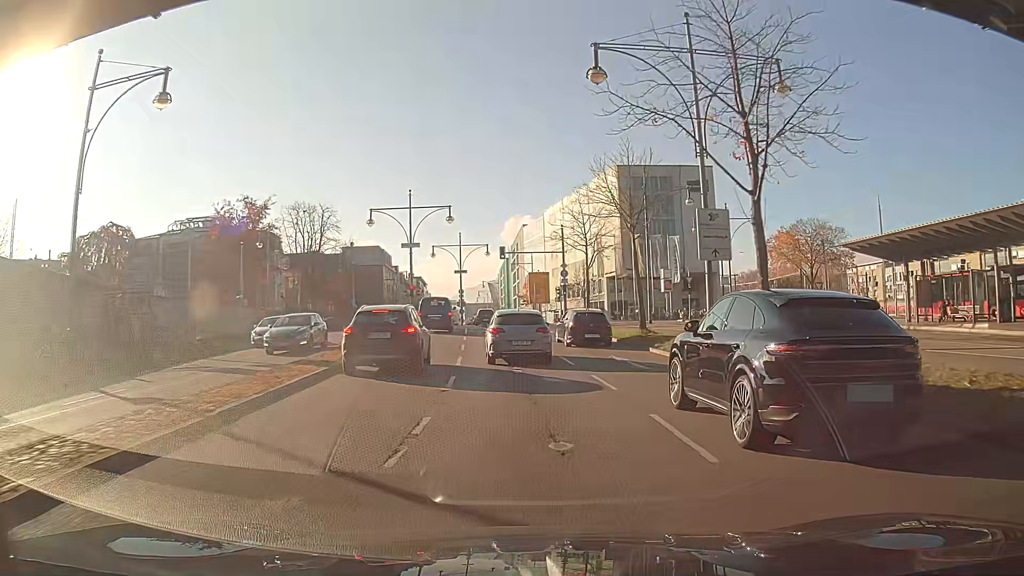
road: primary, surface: asphalt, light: Day
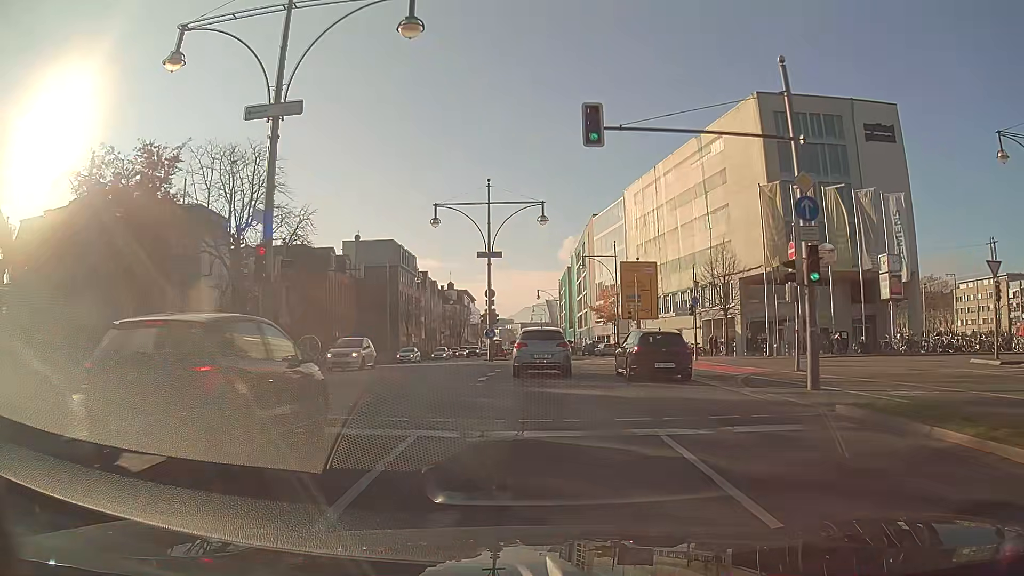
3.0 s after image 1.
(-2.0, +37.9) m; -4°
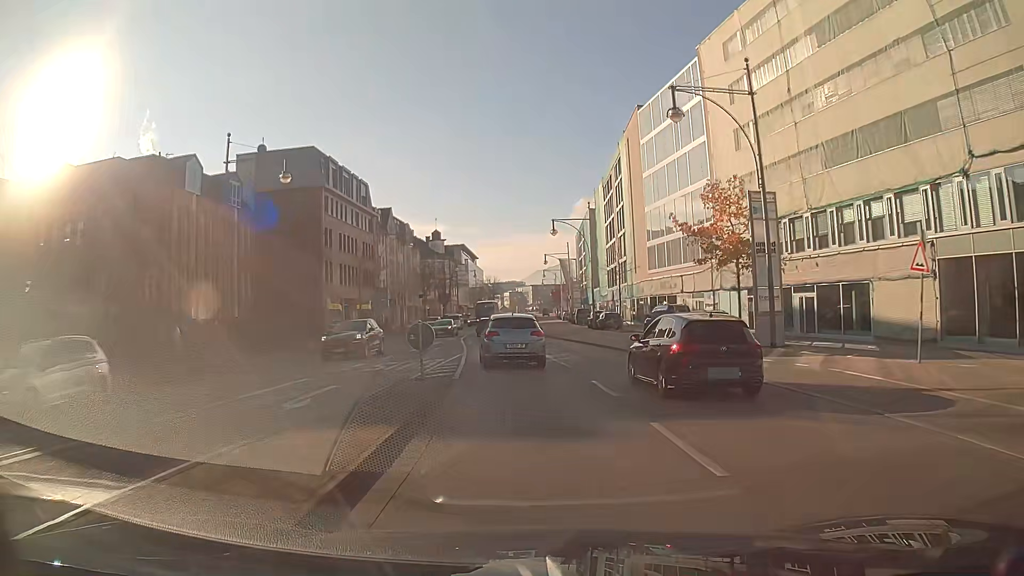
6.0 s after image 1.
(-0.1, +38.8) m; -2°
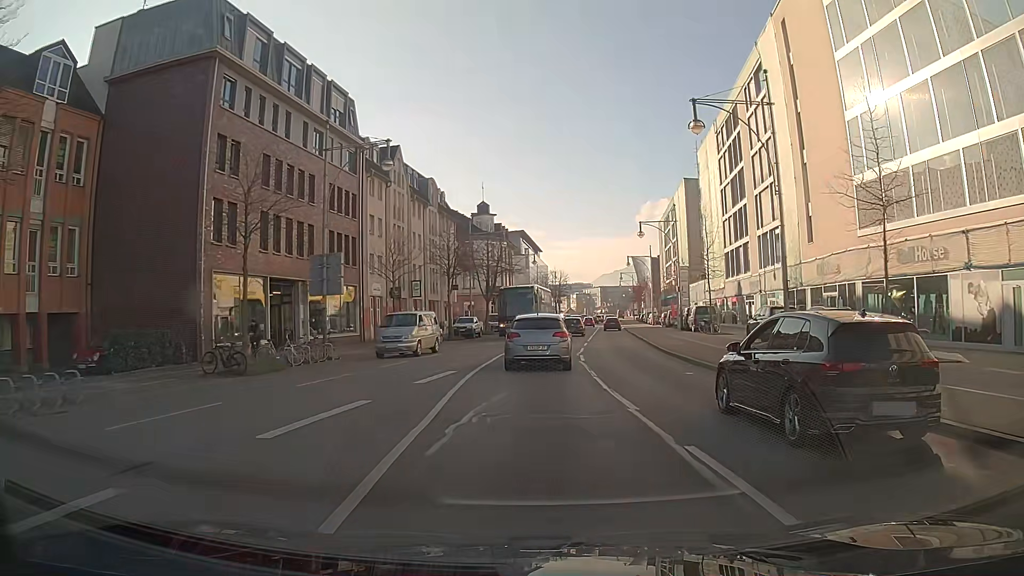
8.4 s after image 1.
(-1.7, +31.6) m; -5°
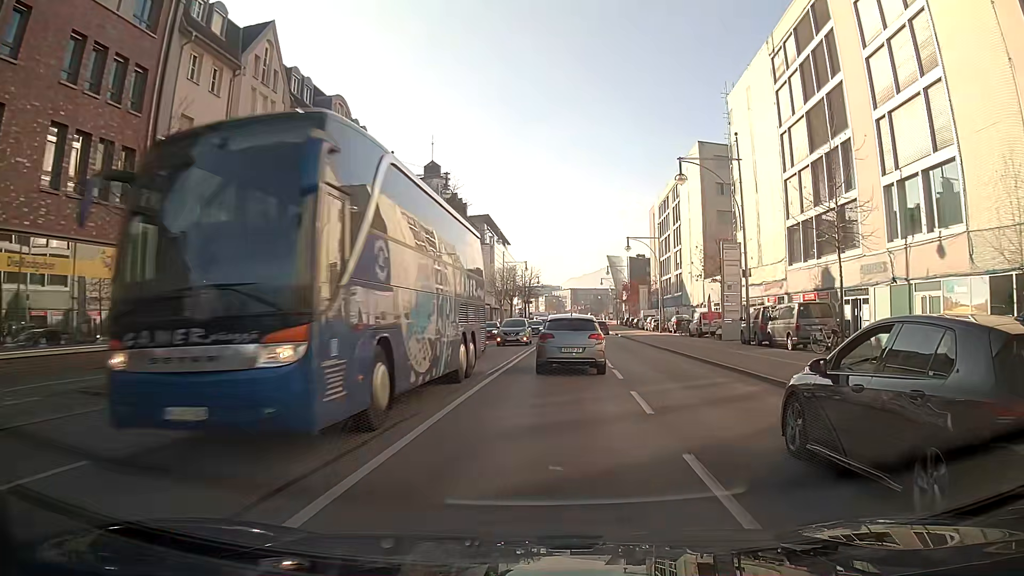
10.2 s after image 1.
(+0.7, +24.5) m; +4°
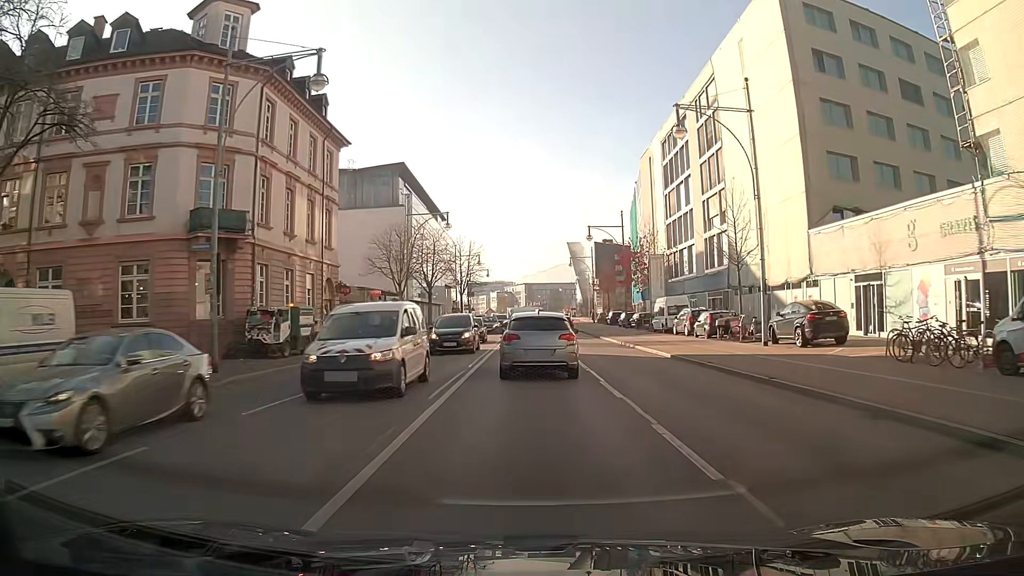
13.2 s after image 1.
(+1.5, +40.4) m; +3°
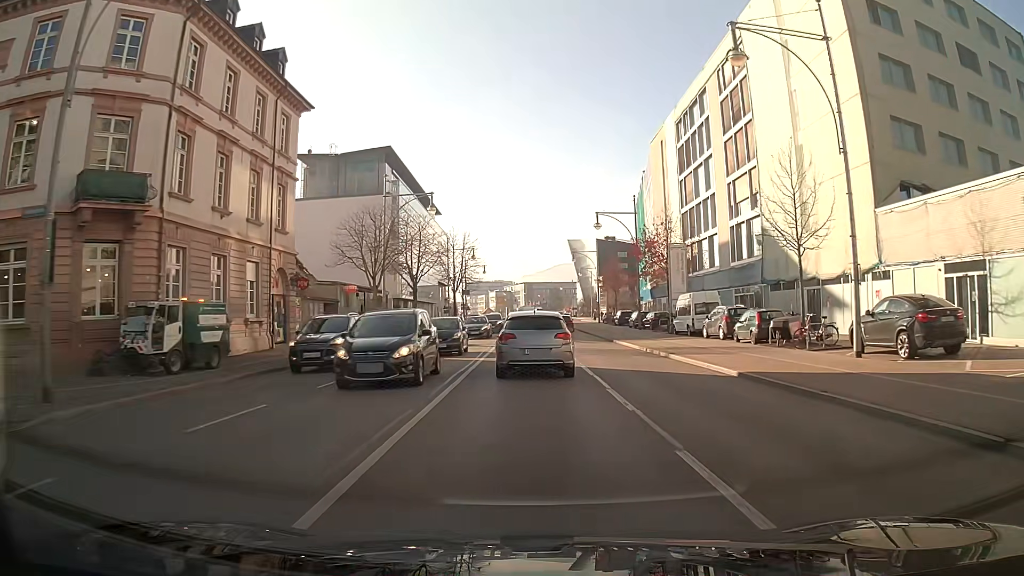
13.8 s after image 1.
(0.0, +7.8) m; 0°
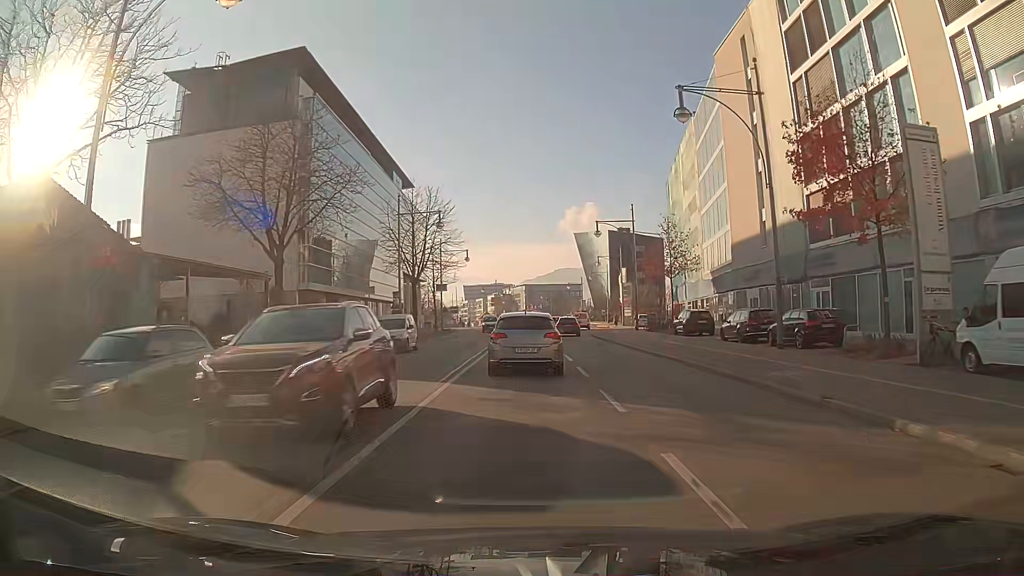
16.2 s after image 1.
(+0.1, +30.2) m; 0°
(0, +10) (0, +20) (0, +30) (0, +40) (0, +50) (+1, +60) (+1, +70) (+1, +80) (+1, +90) (0, +100) m
